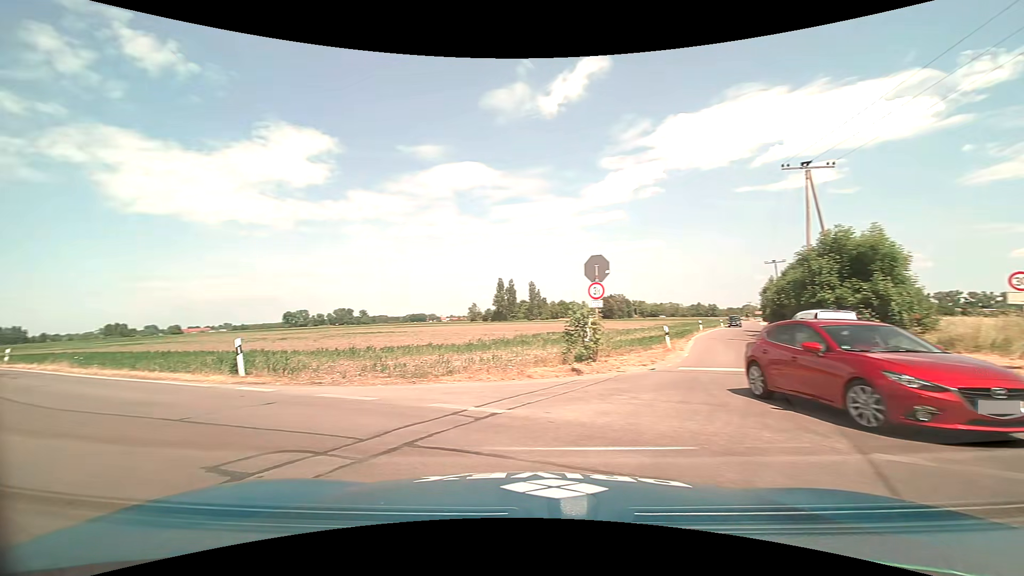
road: unclassified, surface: asphalt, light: Day
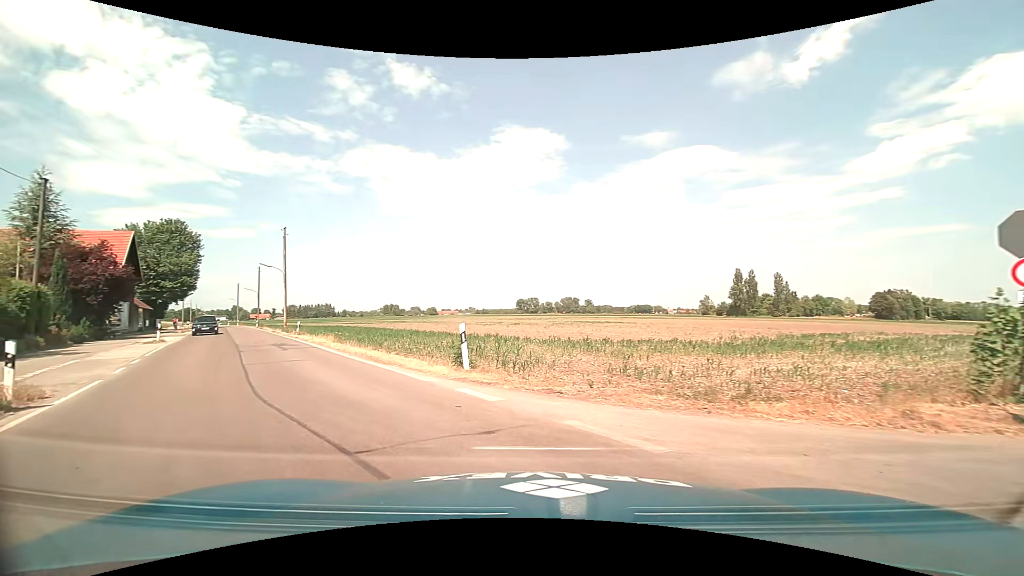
(-1.1, +4.5) m; -24°
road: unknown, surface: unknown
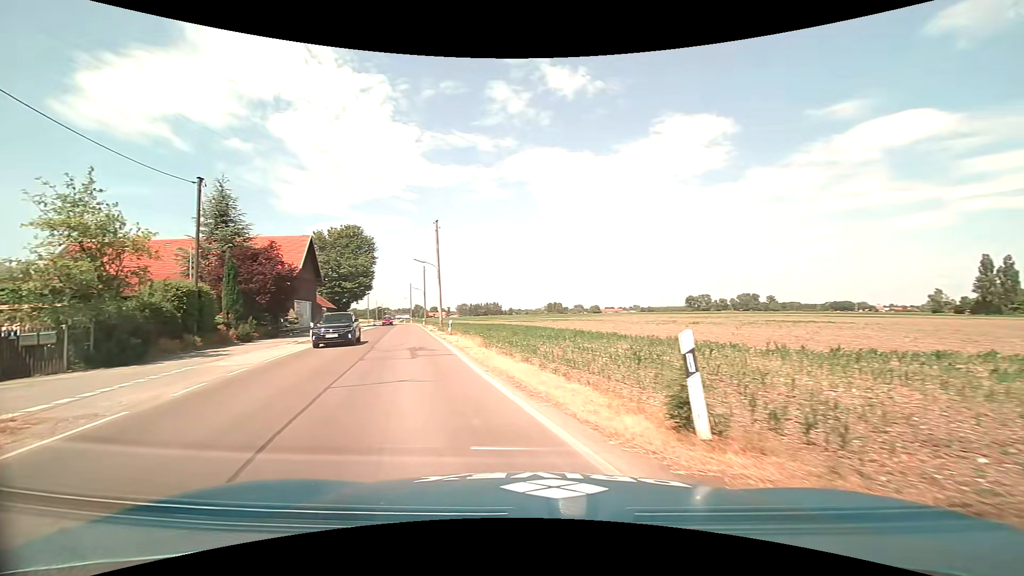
(-1.0, +6.4) m; -19°
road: tertiary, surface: asphalt
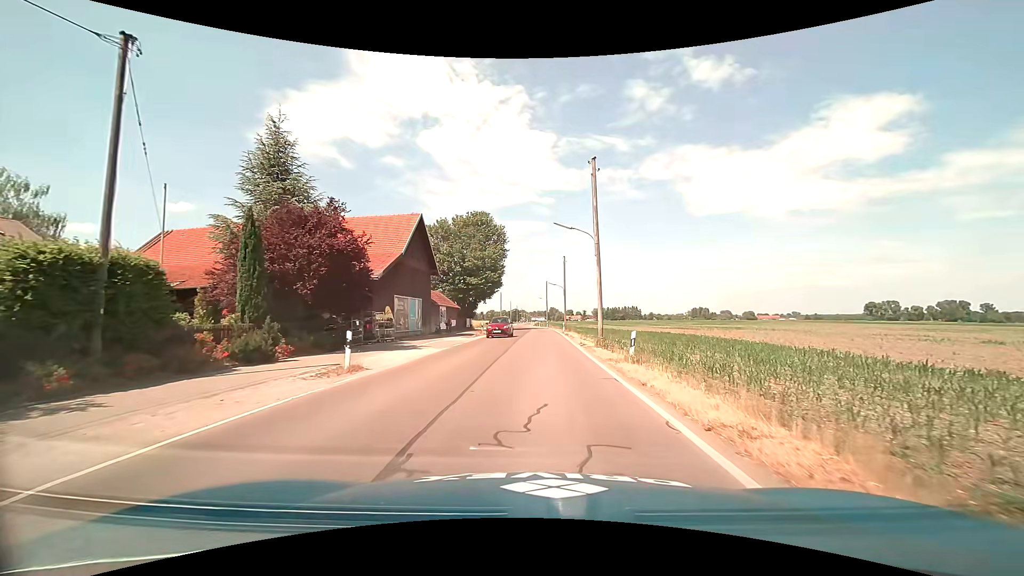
(-3.9, +16.3) m; -16°
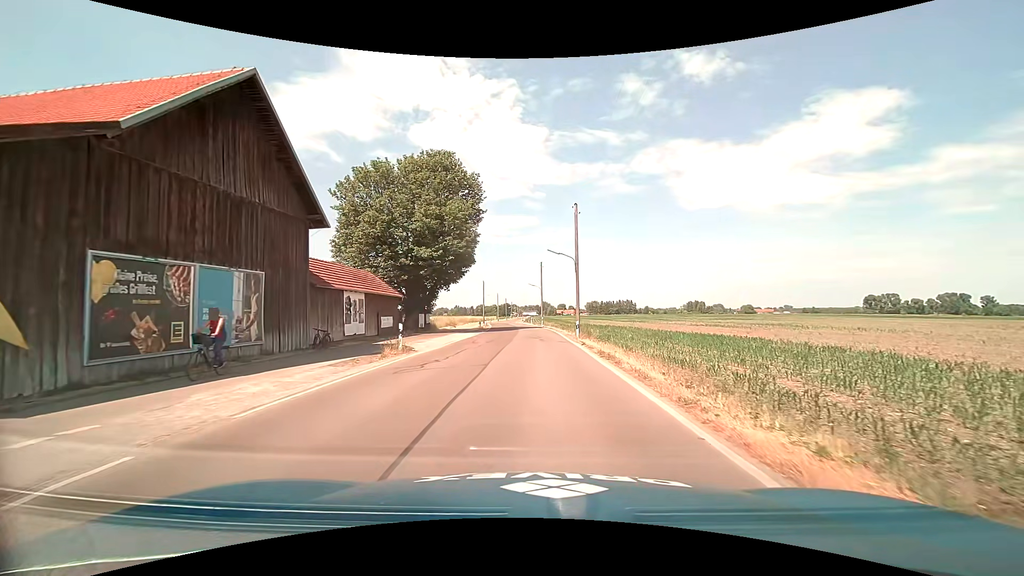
(+0.3, +25.4) m; +1°
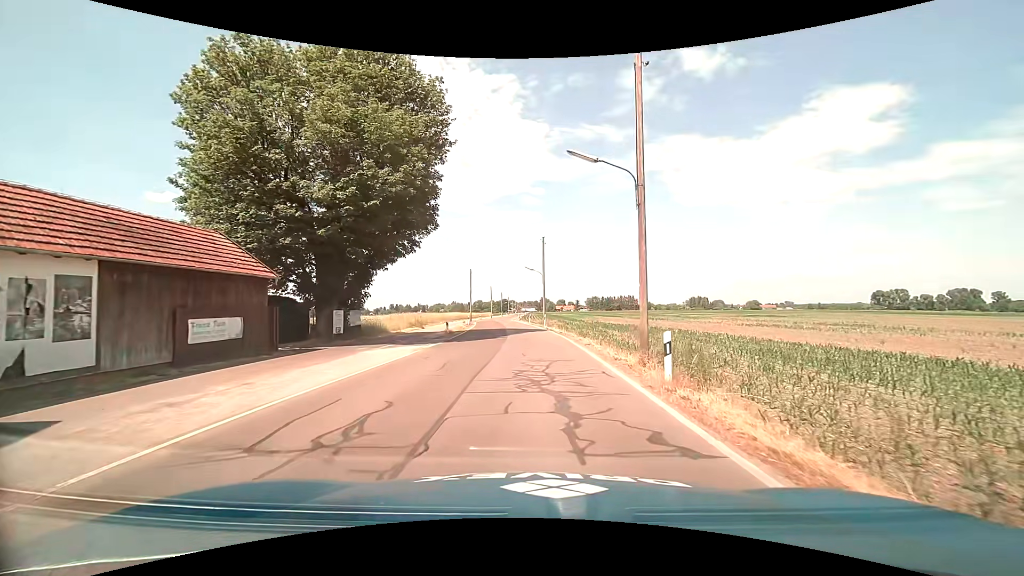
(+0.1, +19.6) m; 0°
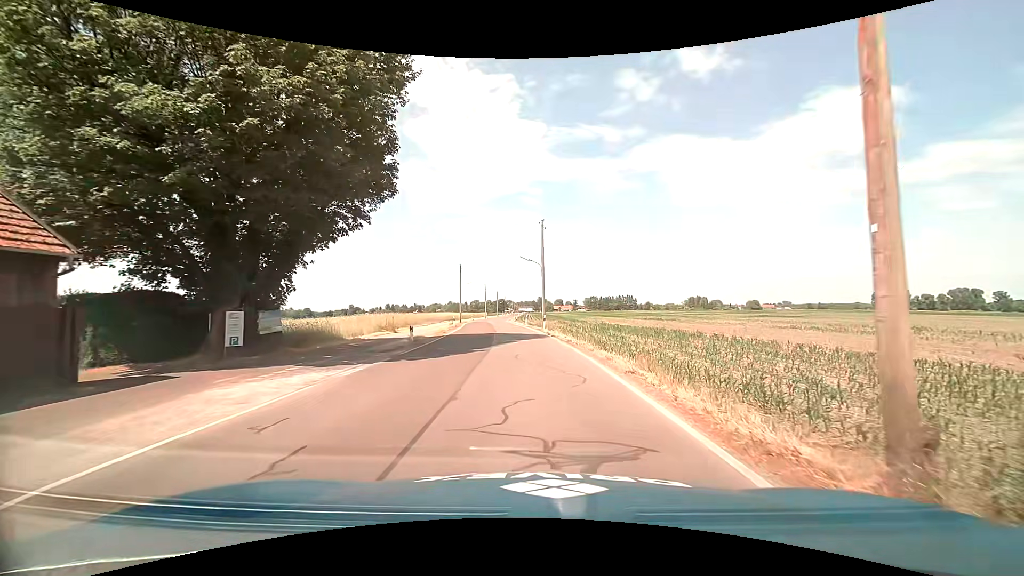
(0.0, +9.0) m; 0°
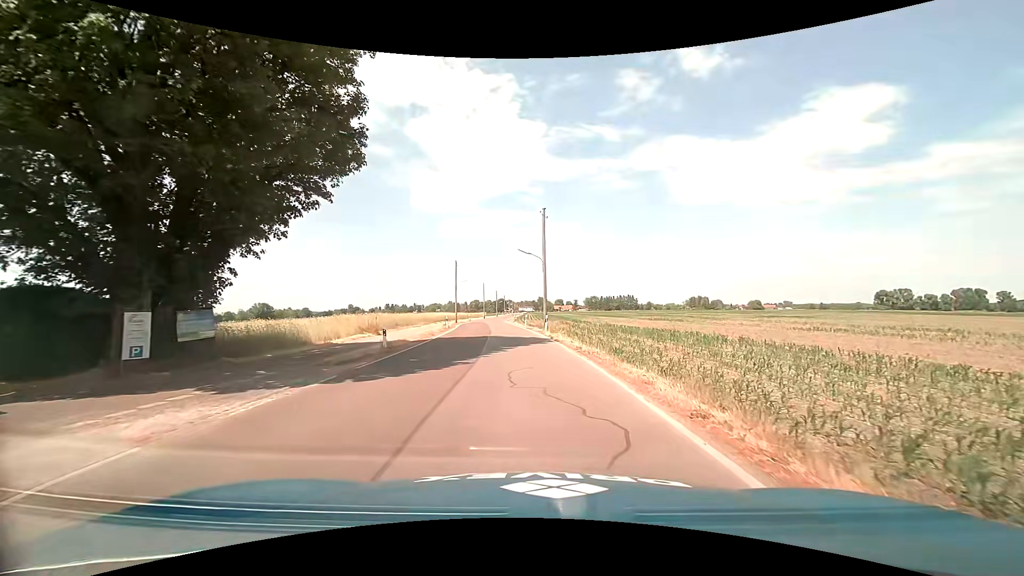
(0.0, +4.4) m; 0°
(0, +10) (-1, +20) (-1, +30) (-2, +40) (-4, +50) (-5, +60) (-6, +70) (-6, +80) (-7, +90) (-7, +100) m
